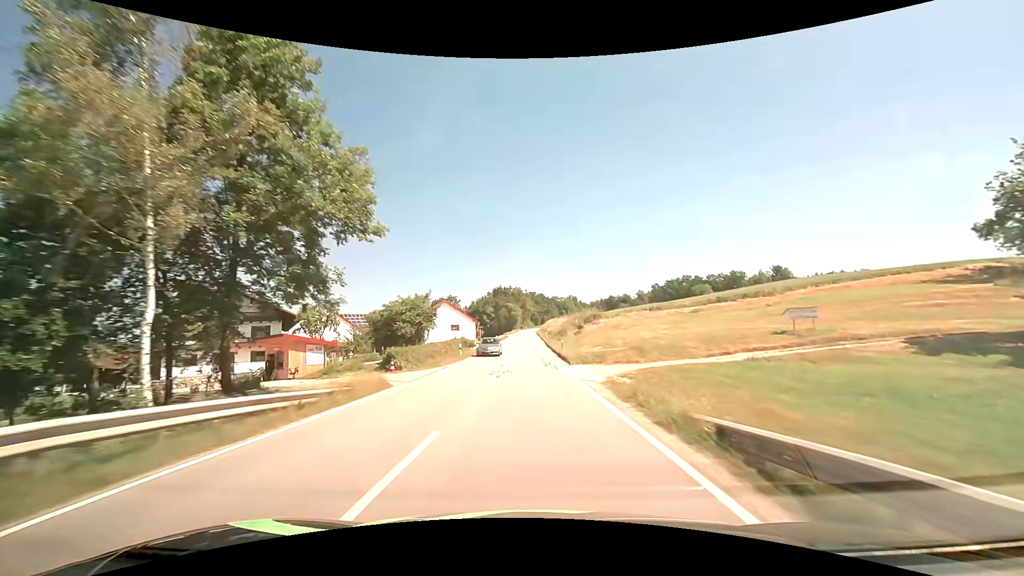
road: secondary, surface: asphalt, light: Day
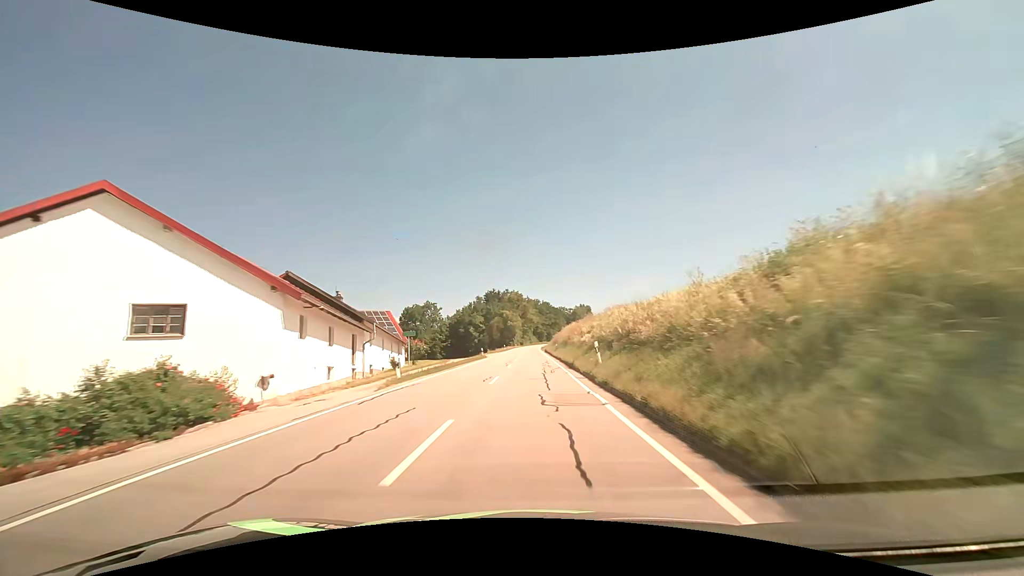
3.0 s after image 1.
(0.0, +58.9) m; 0°
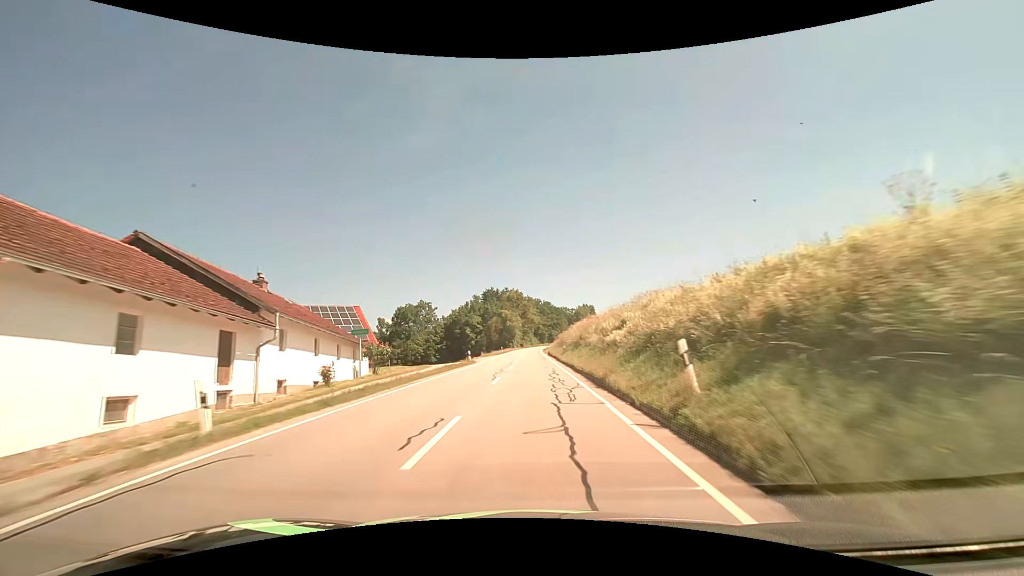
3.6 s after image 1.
(0.0, +11.4) m; 0°
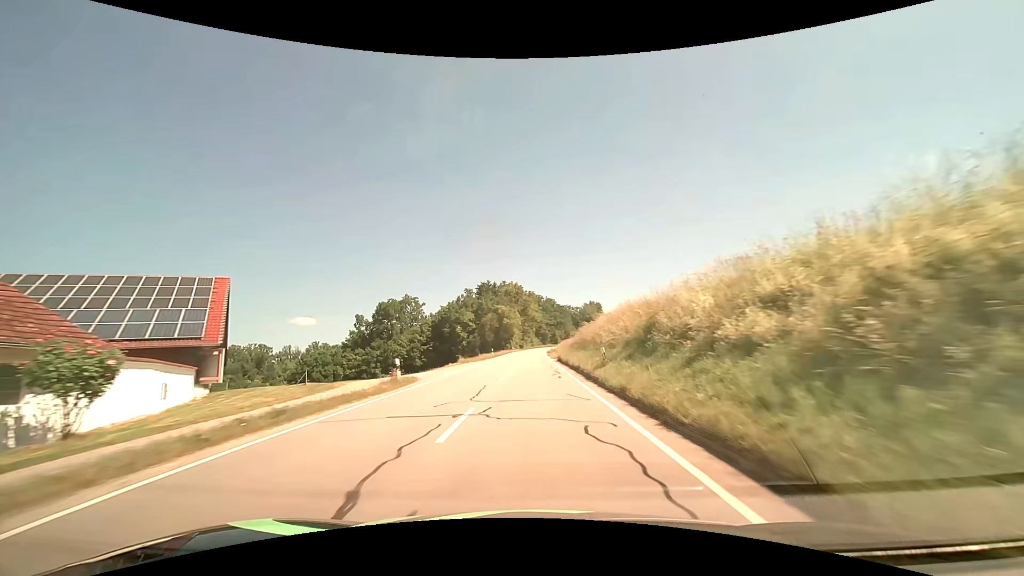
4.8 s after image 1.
(0.0, +22.5) m; 0°
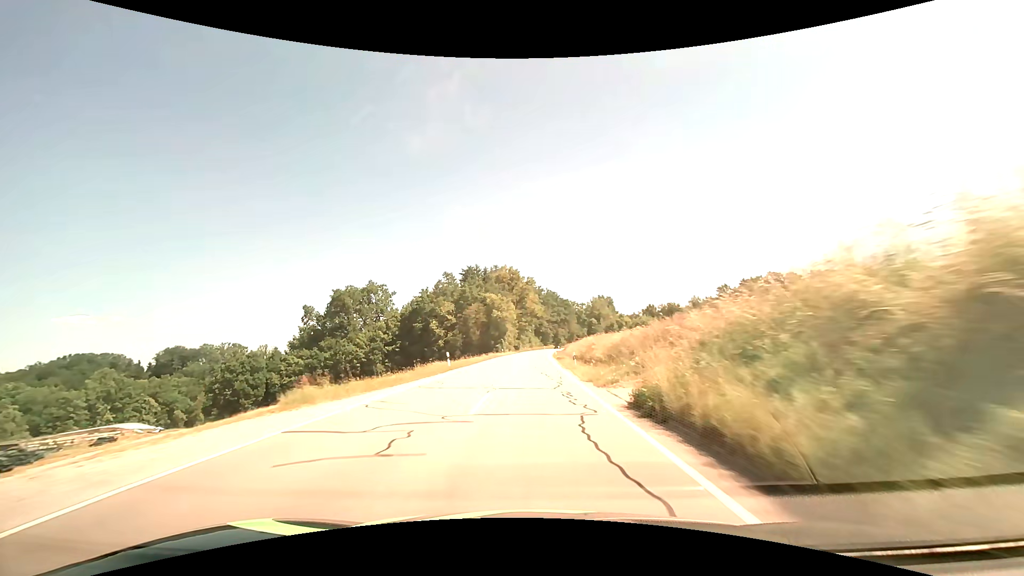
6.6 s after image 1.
(0.0, +33.3) m; 0°
(0, +10) (0, +20) (0, +30) (0, +40) (0, +50) (0, +60) (+1, +70) (+1, +80) (+2, +90) (+2, +100) m
